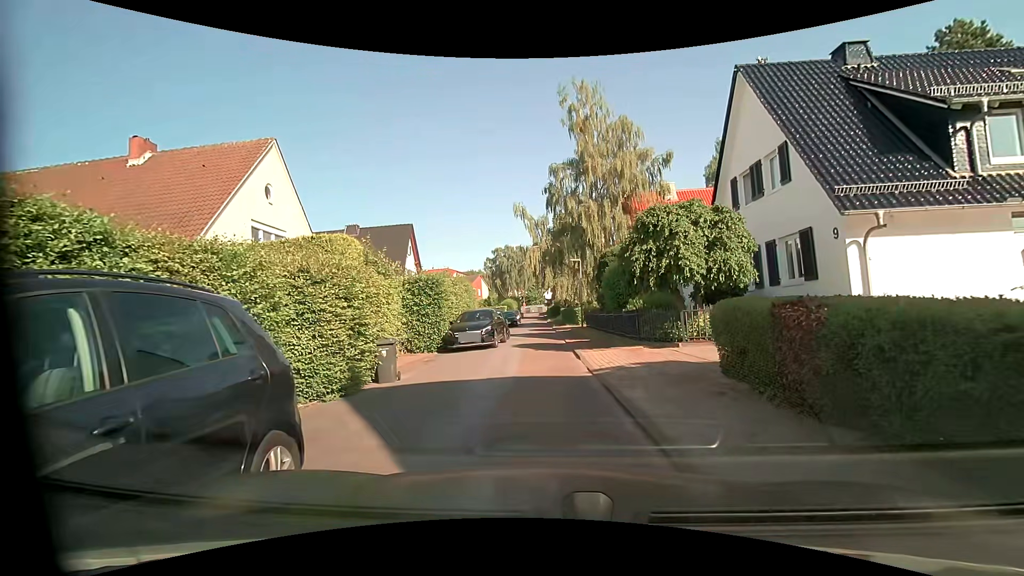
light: Day
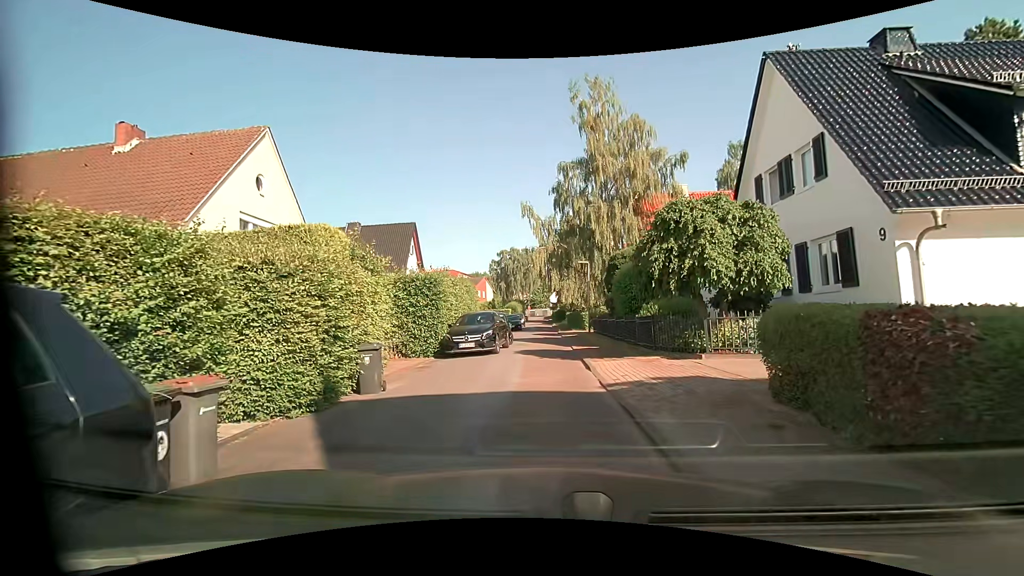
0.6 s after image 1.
(0.0, +1.4) m; -1°
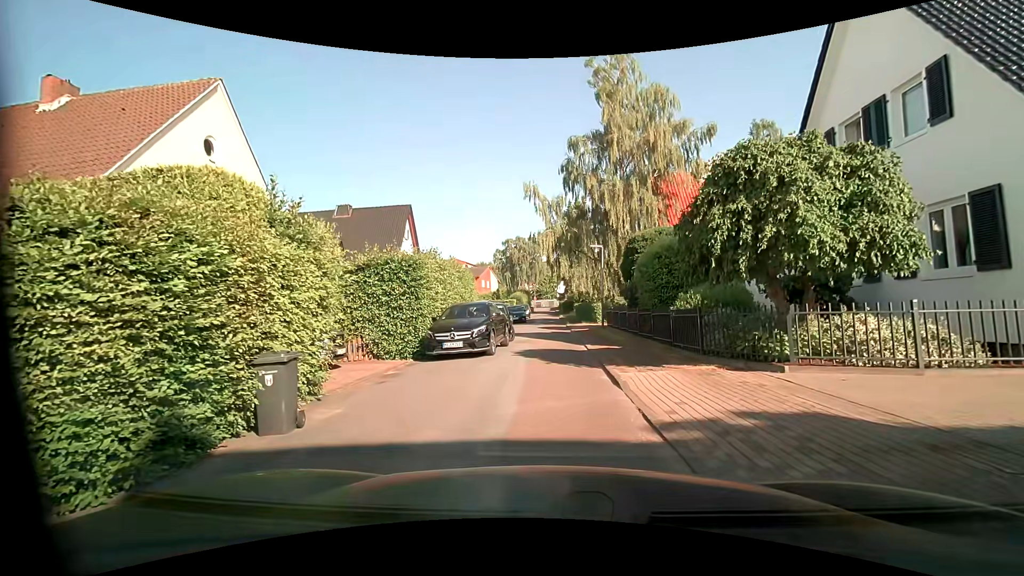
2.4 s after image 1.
(+0.1, +3.6) m; +1°
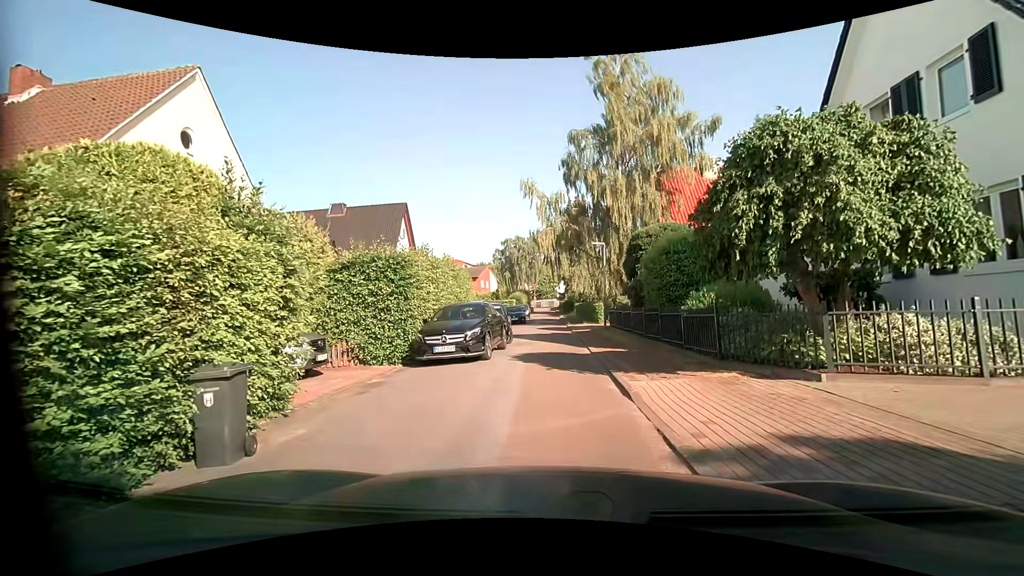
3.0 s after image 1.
(0.0, +1.0) m; 0°
